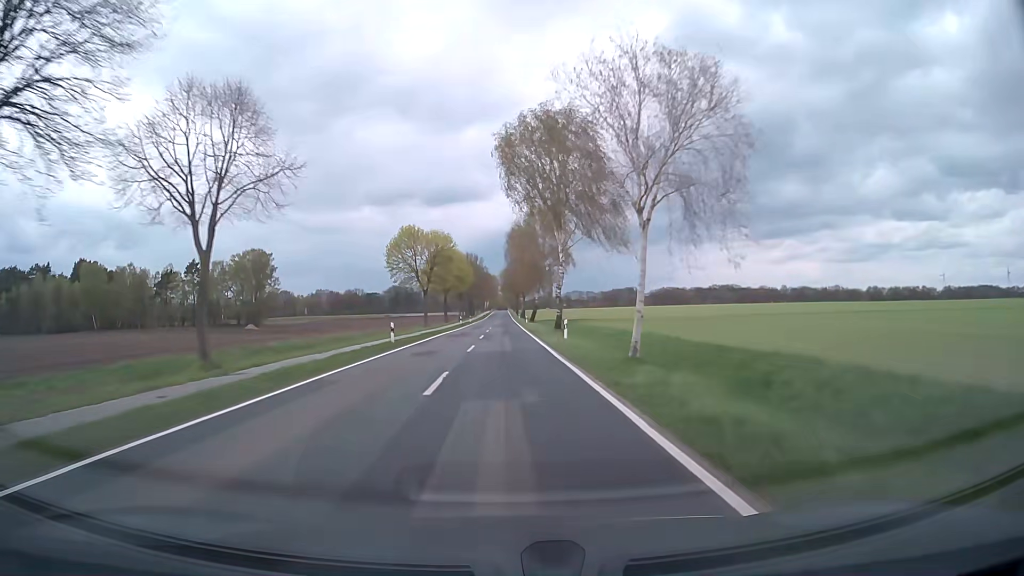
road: secondary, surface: asphalt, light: Day
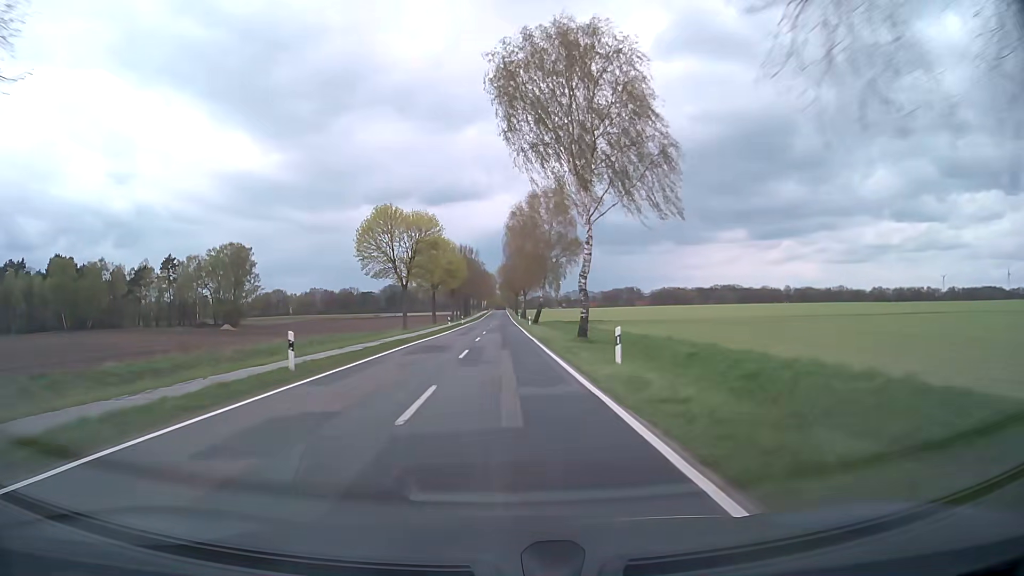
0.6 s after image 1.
(-0.1, +14.8) m; 0°
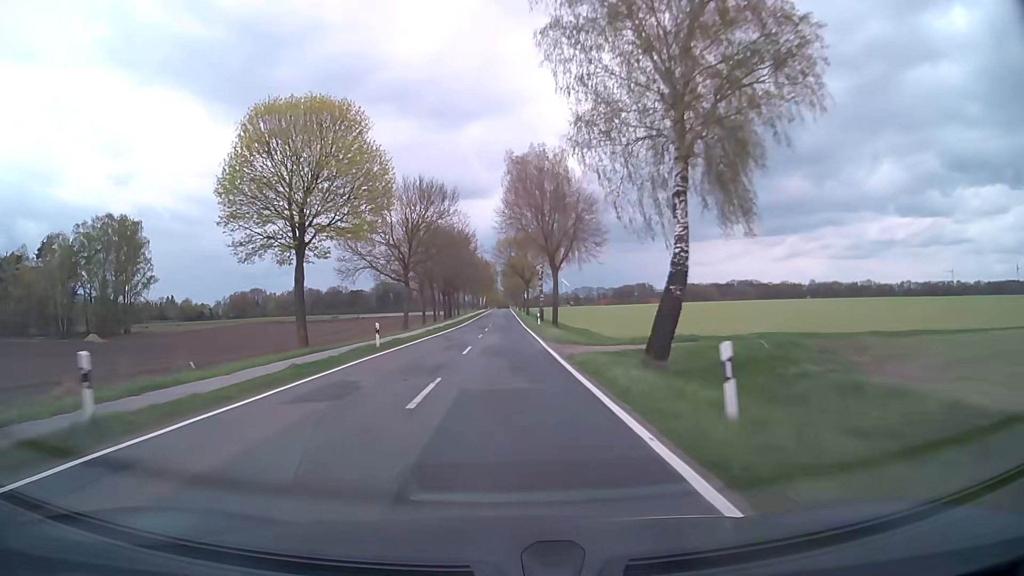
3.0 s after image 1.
(+0.2, +59.1) m; 0°
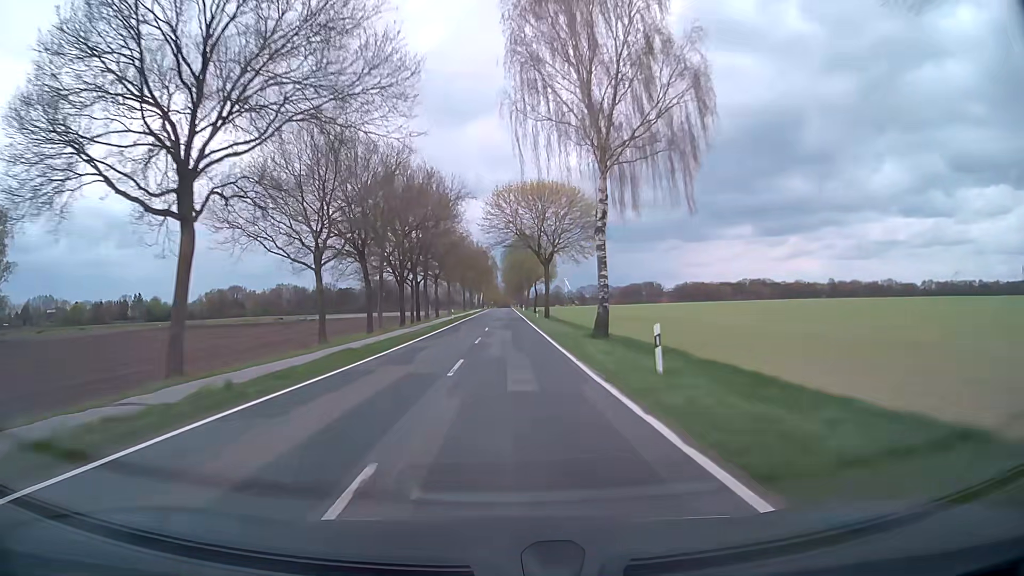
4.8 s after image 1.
(-0.2, +43.6) m; 0°
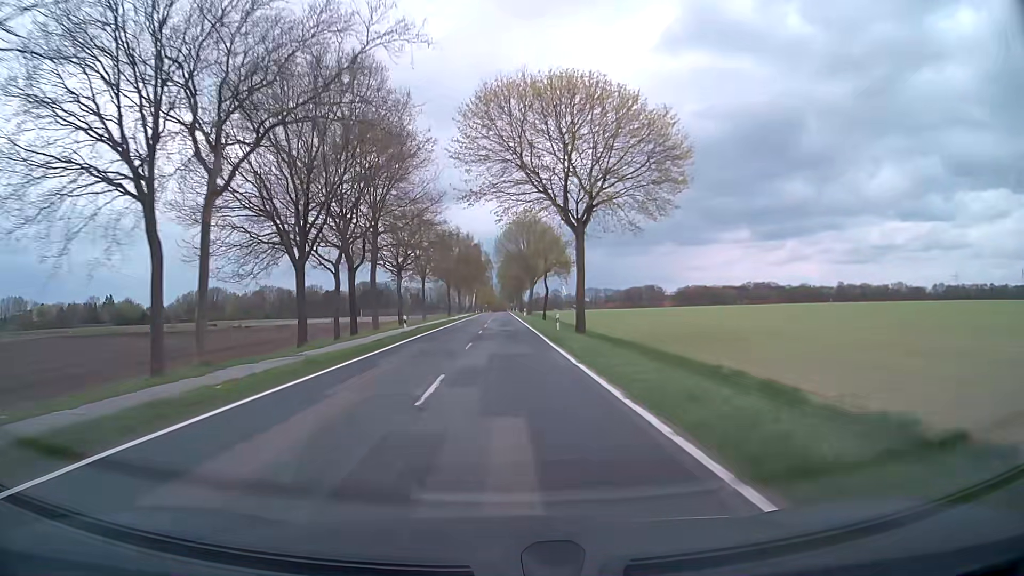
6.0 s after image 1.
(+0.1, +28.3) m; 0°
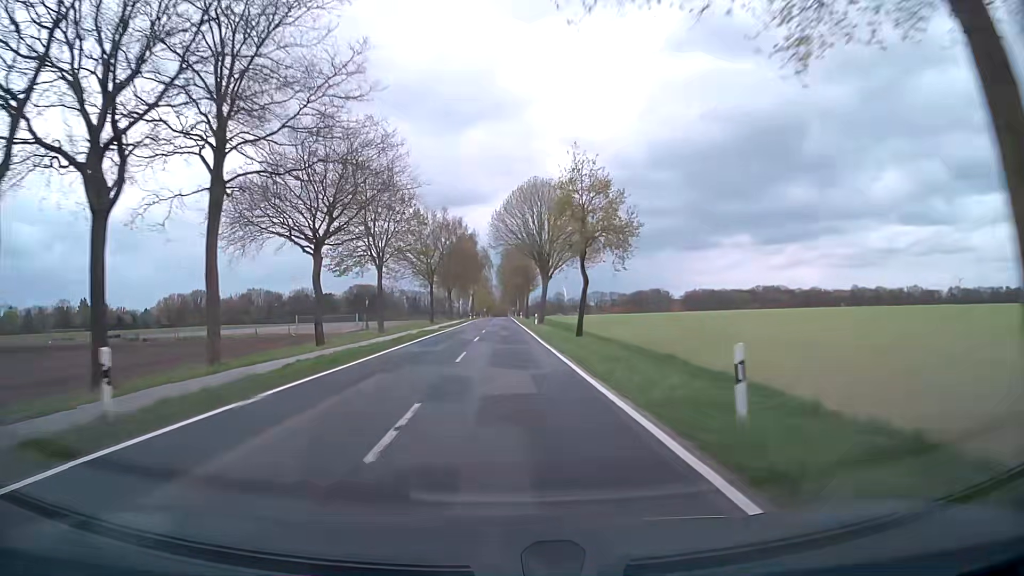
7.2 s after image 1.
(+0.1, +27.2) m; 0°
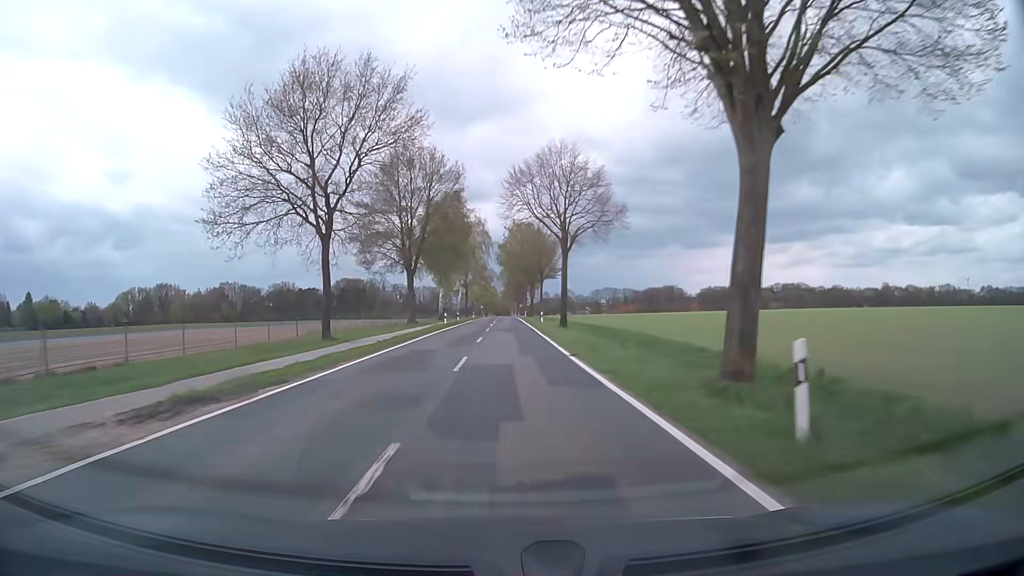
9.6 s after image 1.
(-0.6, +51.0) m; -1°
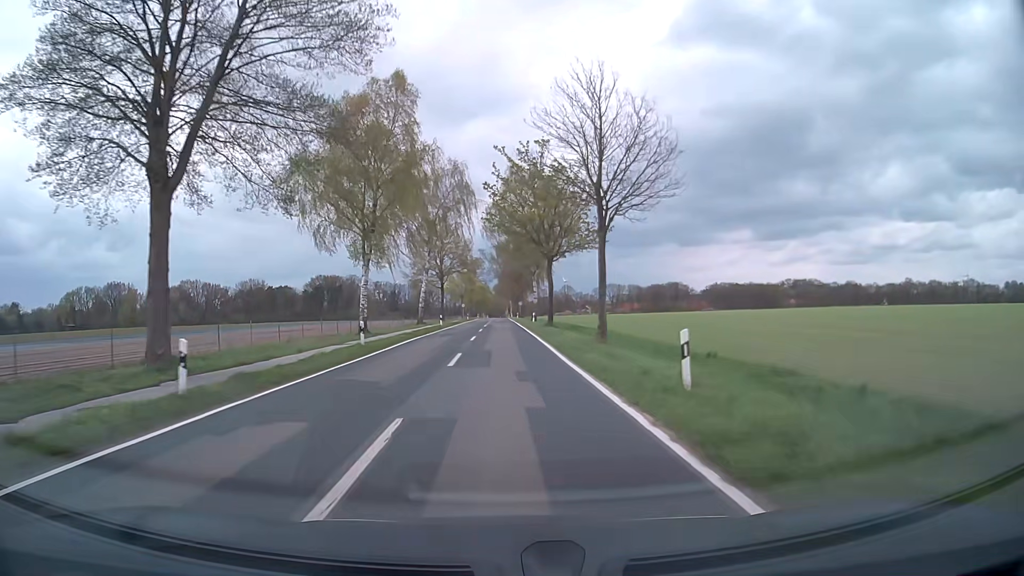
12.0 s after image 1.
(+0.1, +46.4) m; +1°
(0, +10) (0, +20) (0, +30) (0, +40) (0, +50) (0, +60) (0, +70) (-1, +80) (-1, +90) (-1, +100) m
